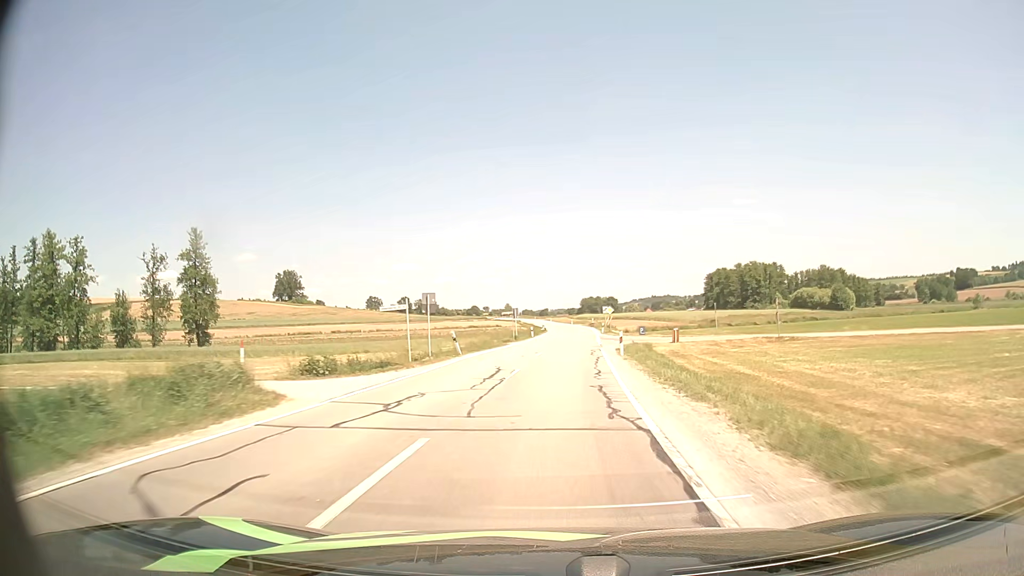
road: secondary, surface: asphalt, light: Day
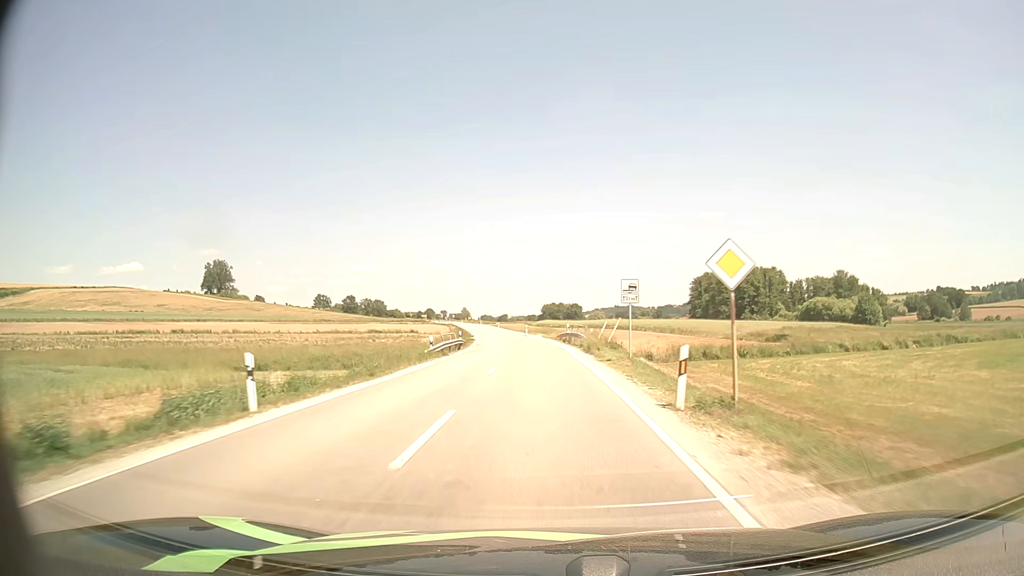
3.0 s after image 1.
(+2.8, +57.7) m; +3°
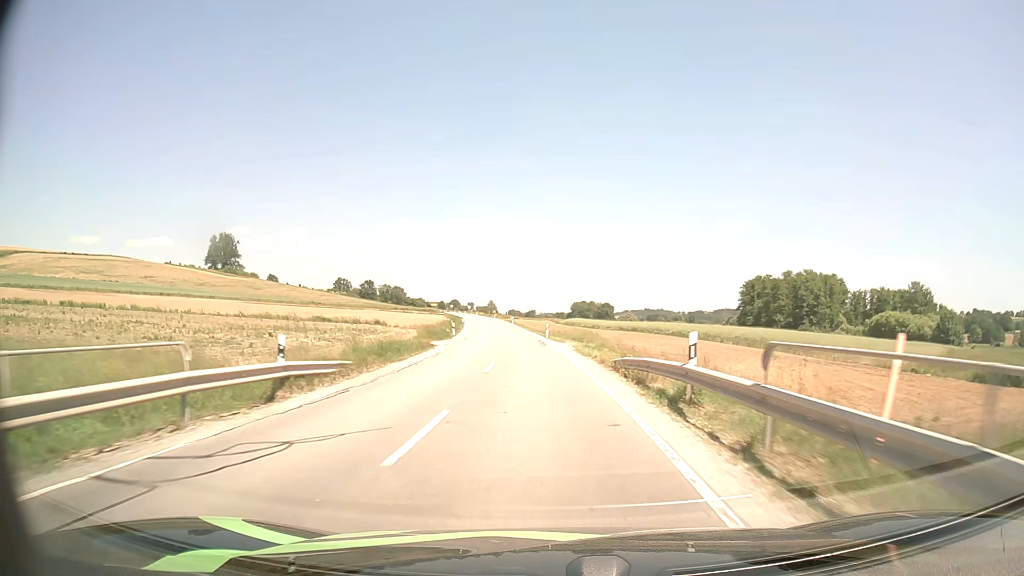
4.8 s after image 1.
(-0.5, +35.7) m; -2°
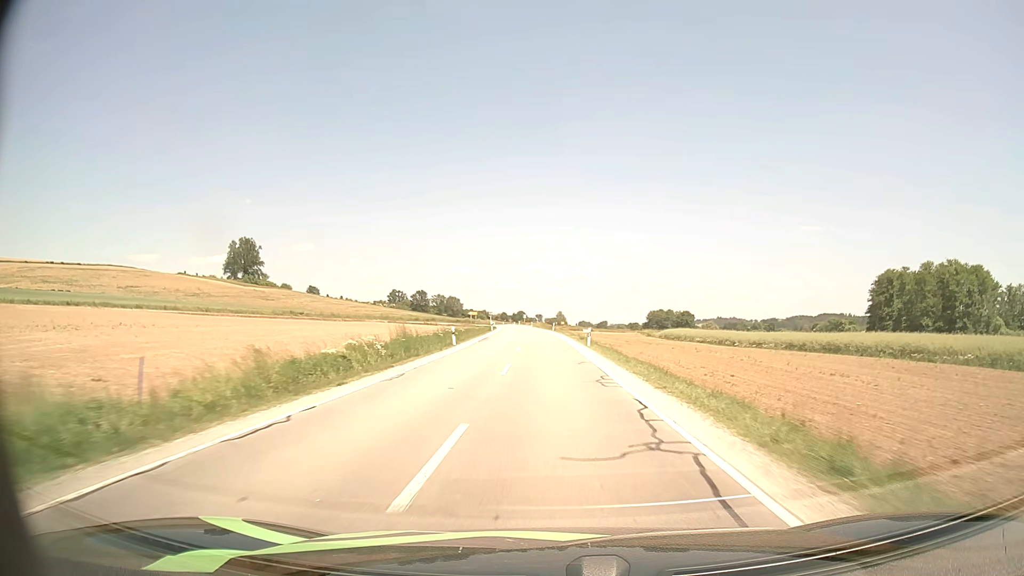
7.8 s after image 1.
(-3.2, +61.2) m; -6°
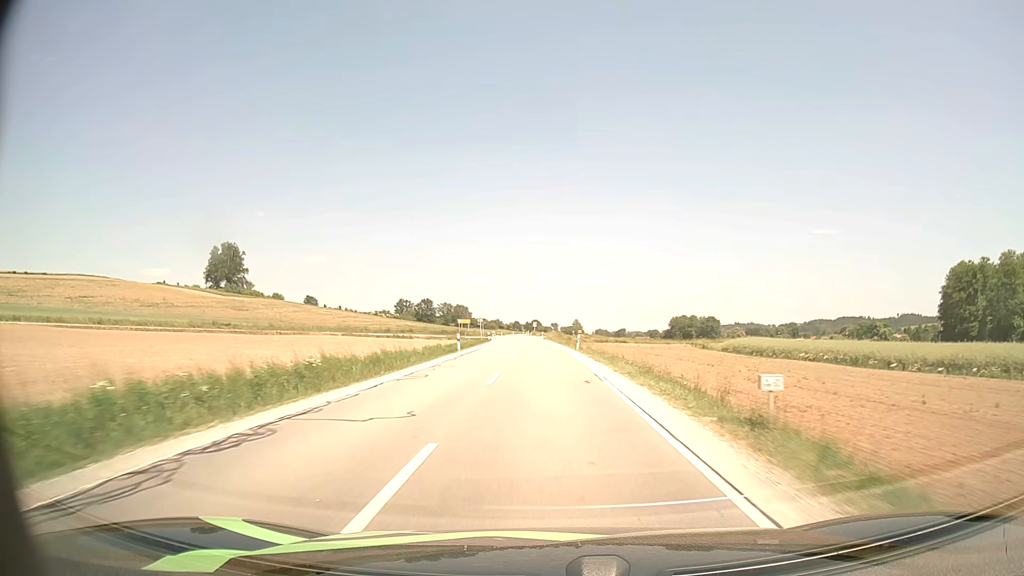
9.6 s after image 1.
(-0.1, +37.5) m; -1°
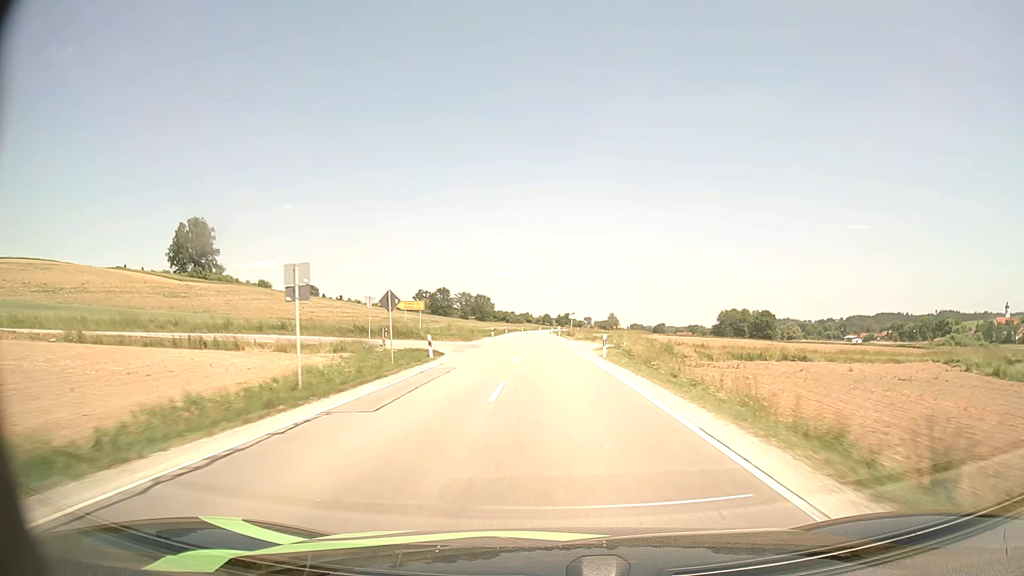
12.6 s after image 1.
(-1.8, +63.7) m; -3°
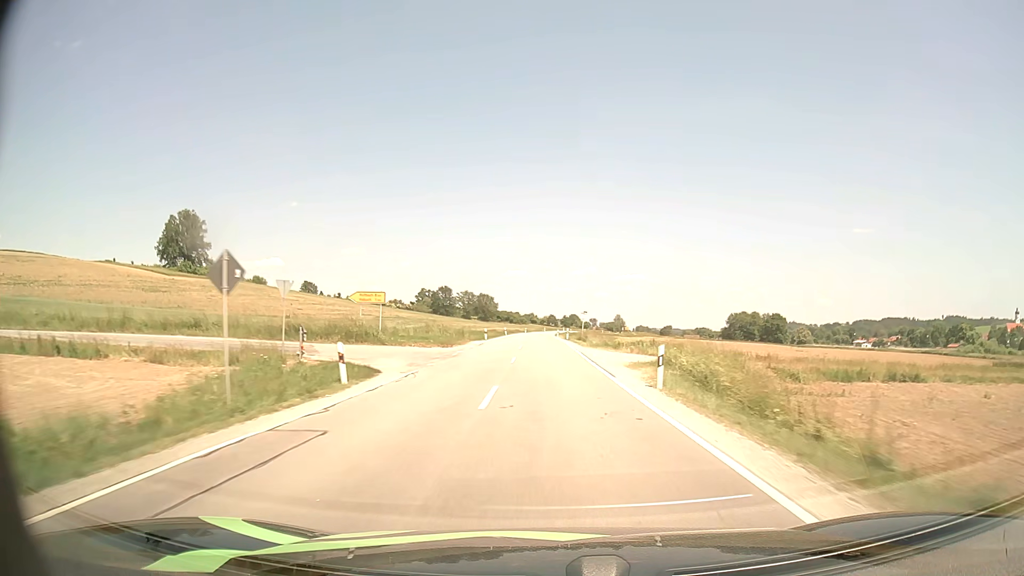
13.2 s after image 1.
(-0.1, +12.9) m; 0°
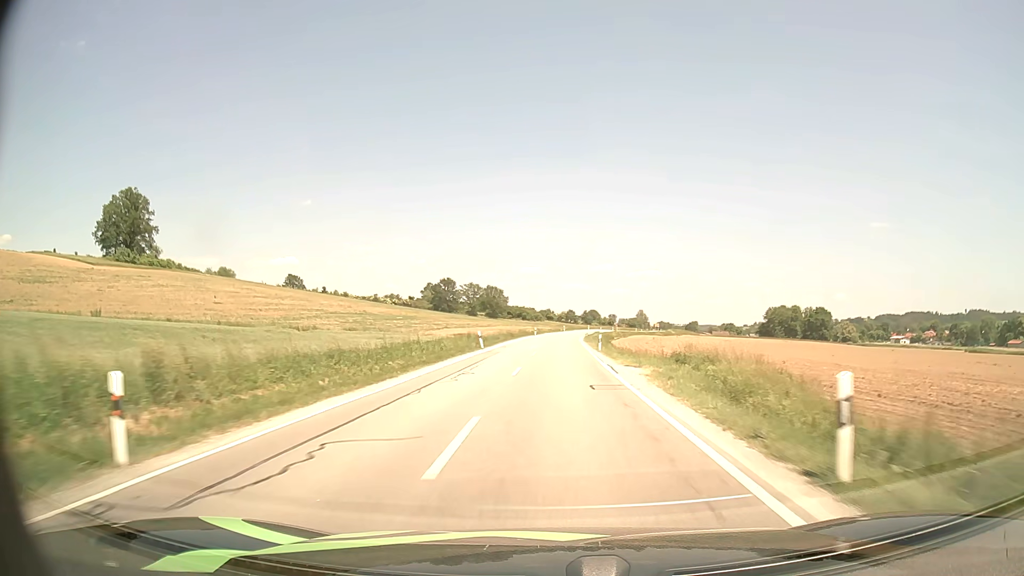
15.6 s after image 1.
(-0.7, +52.3) m; -2°
(0, +10) (0, +20) (0, +30) (0, +40) (+1, +50) (+1, +60) (+2, +70) (+3, +80) (+3, +90) (+4, +100) m
